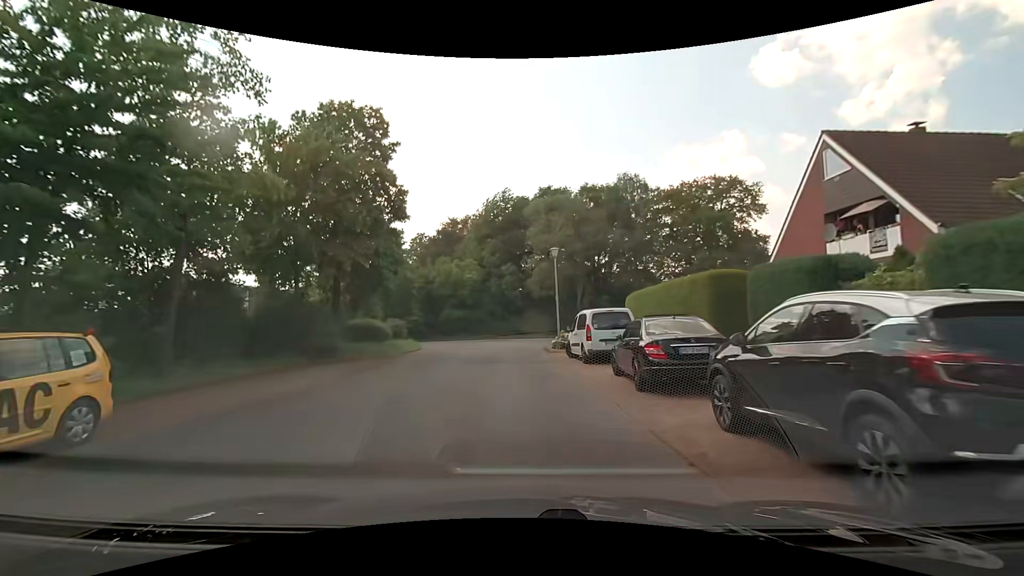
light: Day
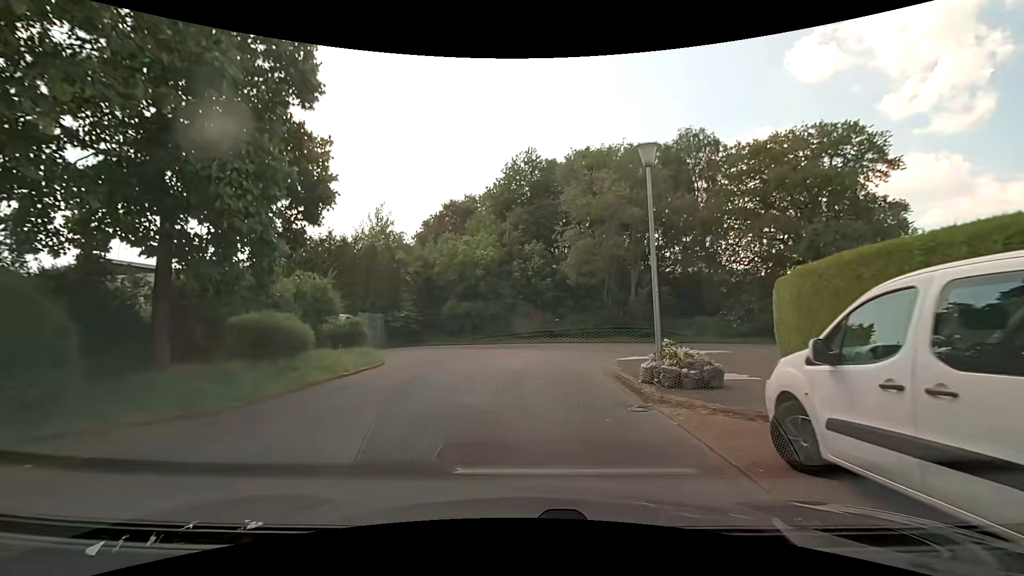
(-0.3, +14.5) m; -2°
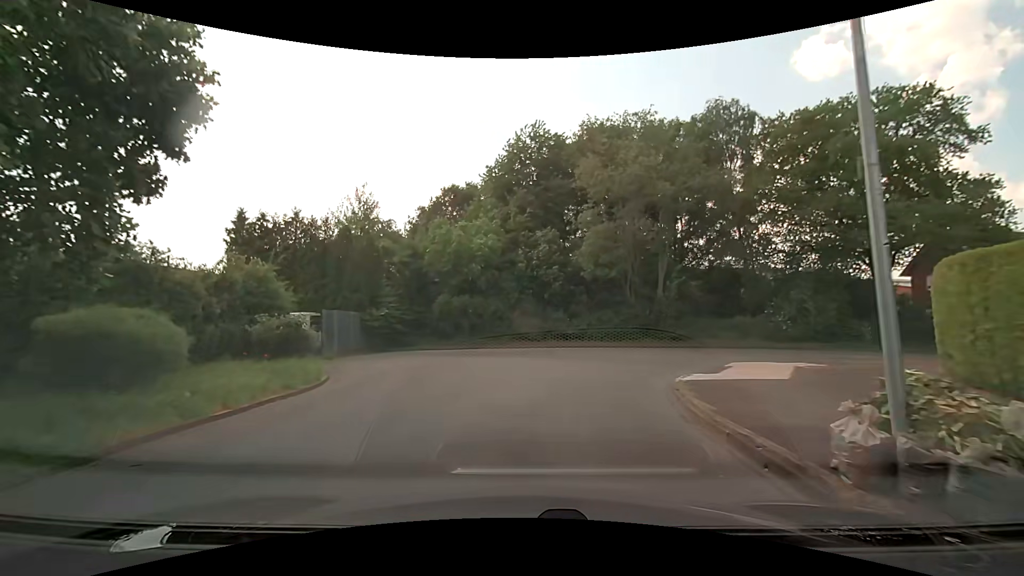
(-0.1, +6.4) m; -2°
(0, +10) (+4, +19) (+11, +26) (+21, +27) (+31, +27) (+41, +27) (+51, +27) (+61, +27) (+71, +27) (+81, +27) m
